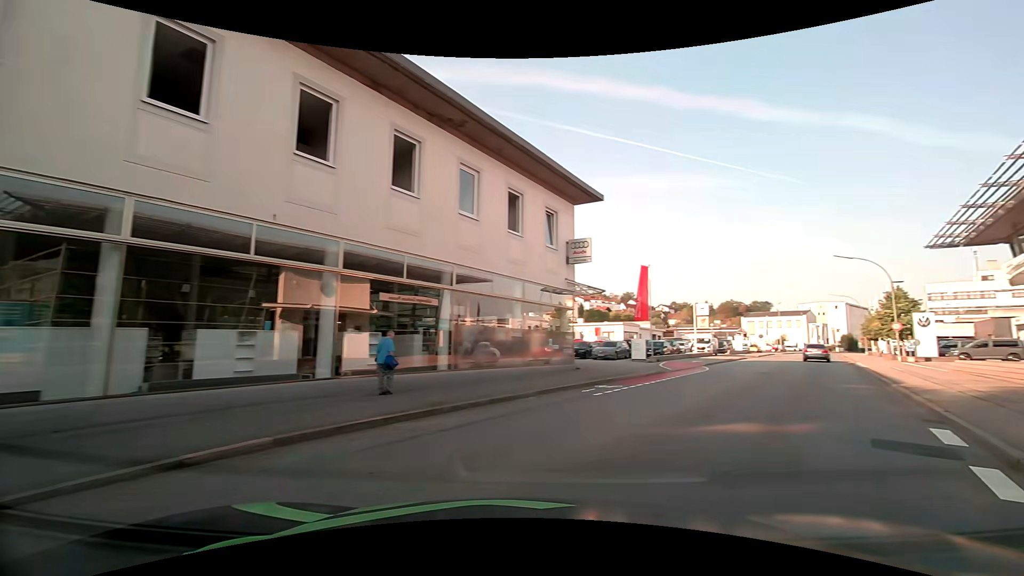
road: tertiary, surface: asphalt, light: Day
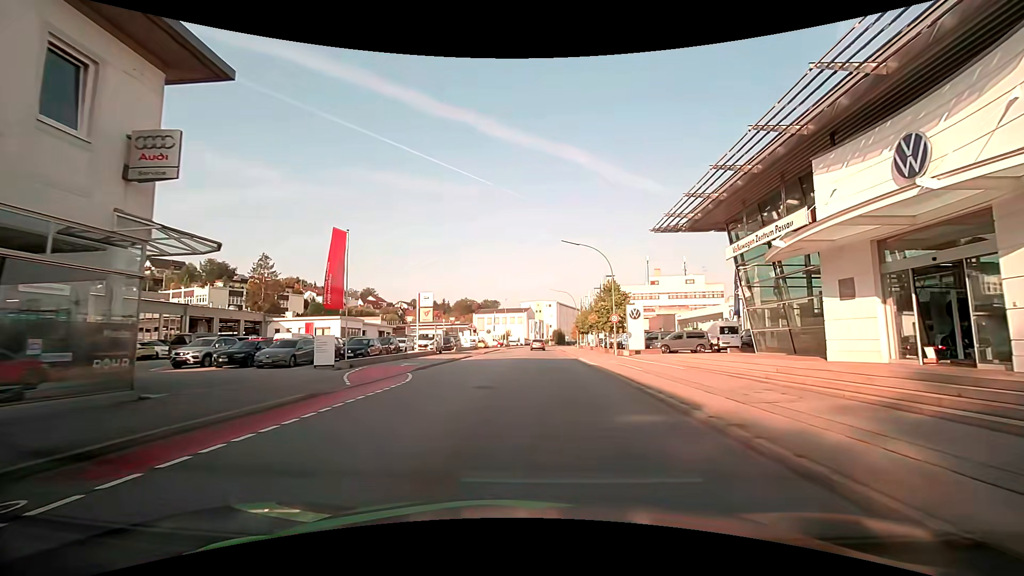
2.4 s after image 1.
(+3.6, +11.2) m; +25°
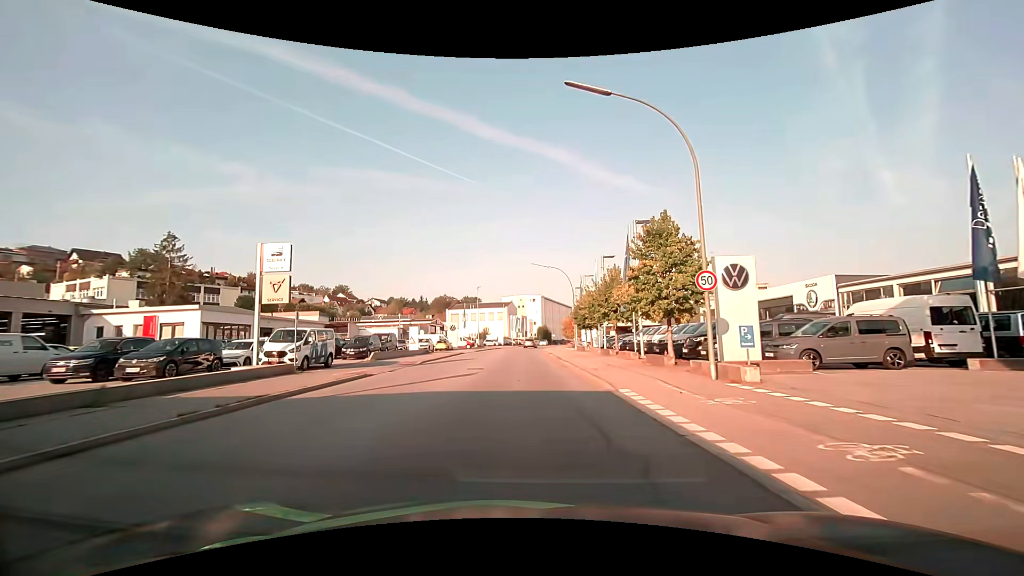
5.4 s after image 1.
(+0.6, +23.5) m; +1°
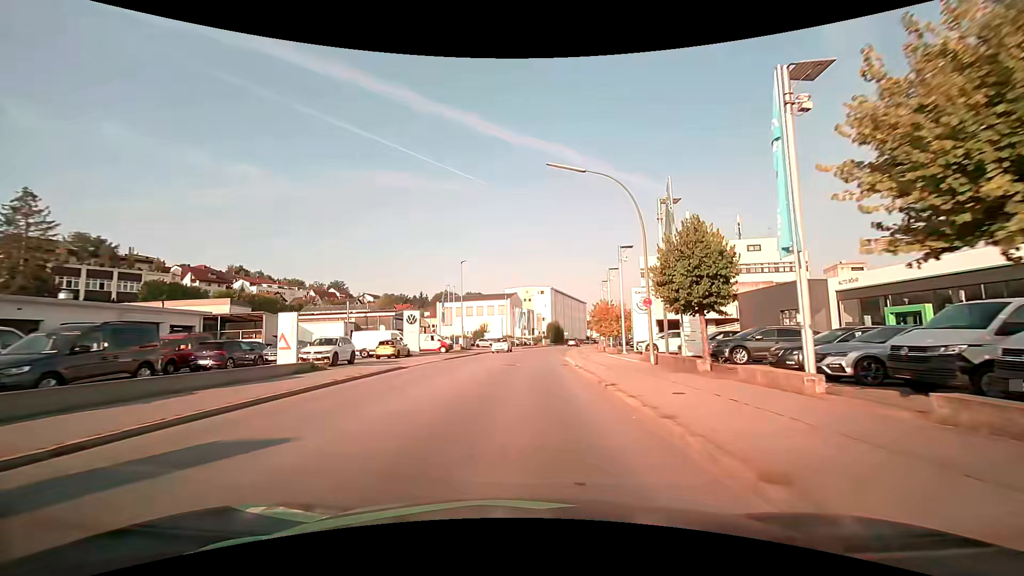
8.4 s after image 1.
(0.0, +28.1) m; -1°
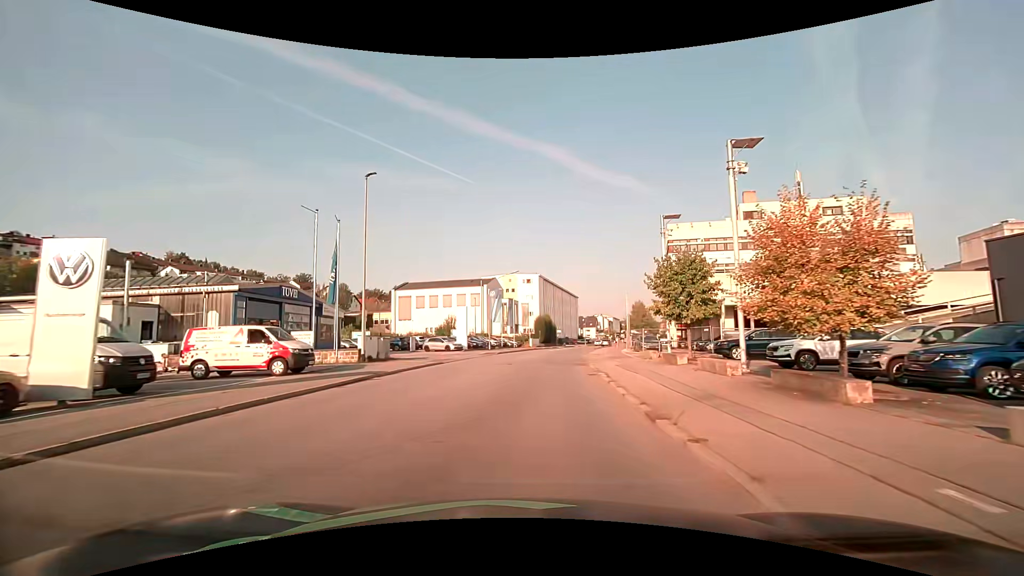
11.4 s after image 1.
(+0.3, +30.7) m; +2°
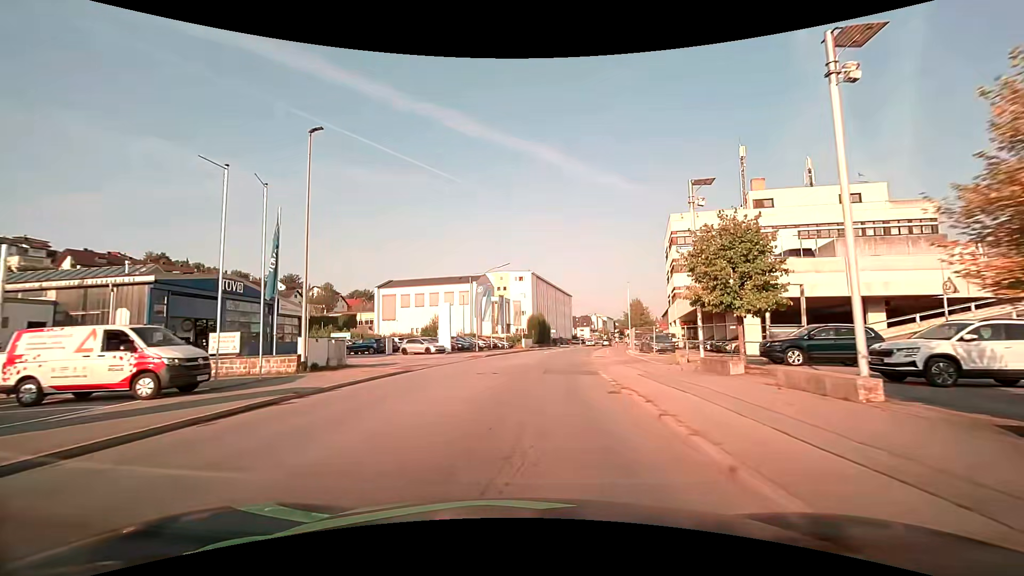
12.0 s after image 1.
(+0.1, +6.2) m; +1°
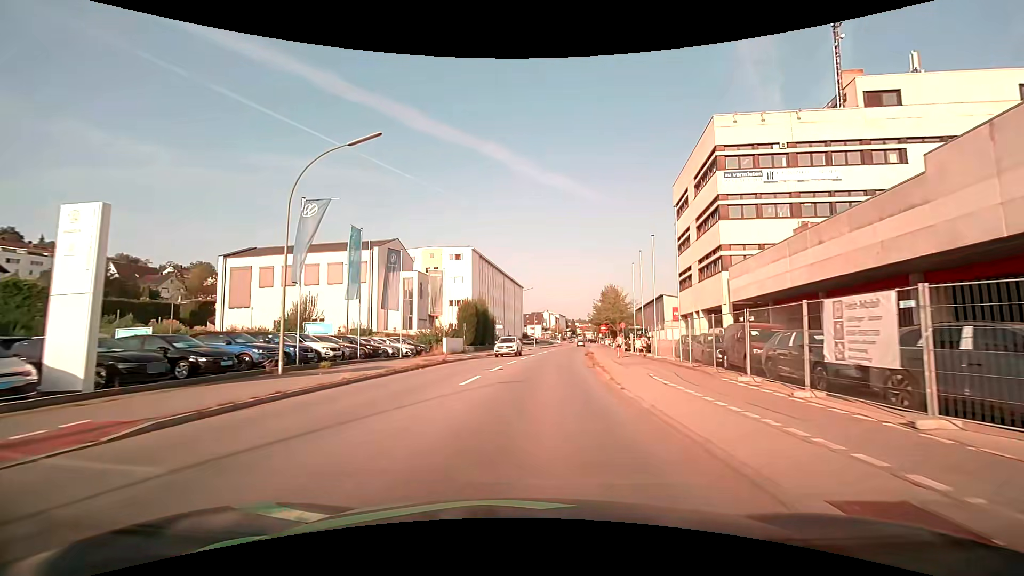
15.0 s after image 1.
(+1.7, +32.6) m; +6°
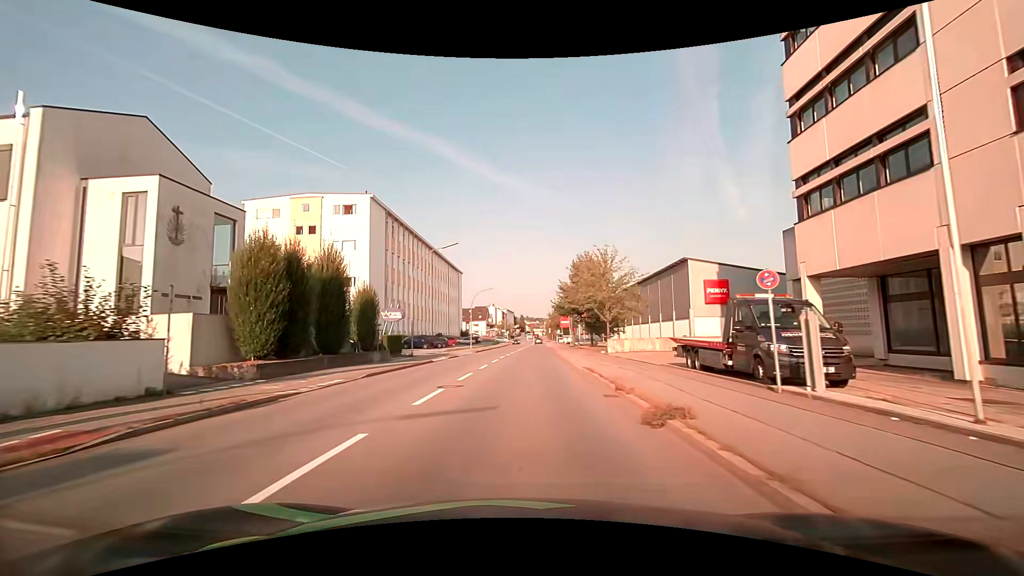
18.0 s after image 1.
(+1.9, +33.6) m; +6°
(0, +10) (0, +20) (0, +30) (0, +40) (0, +50) (+1, +60) (+1, +70) (+1, +80) (+1, +90) (+1, +100) m
